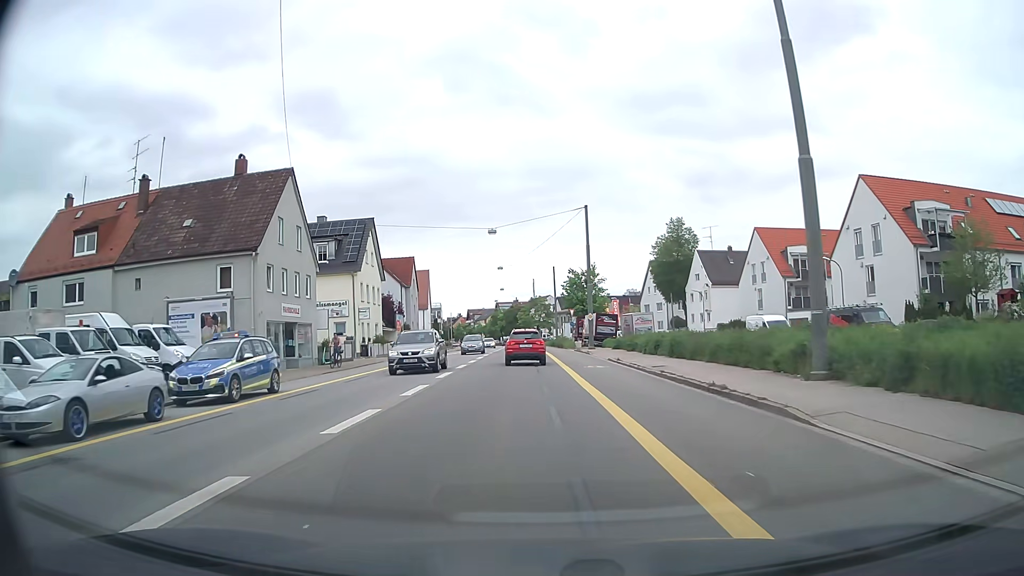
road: tertiary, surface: asphalt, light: Day
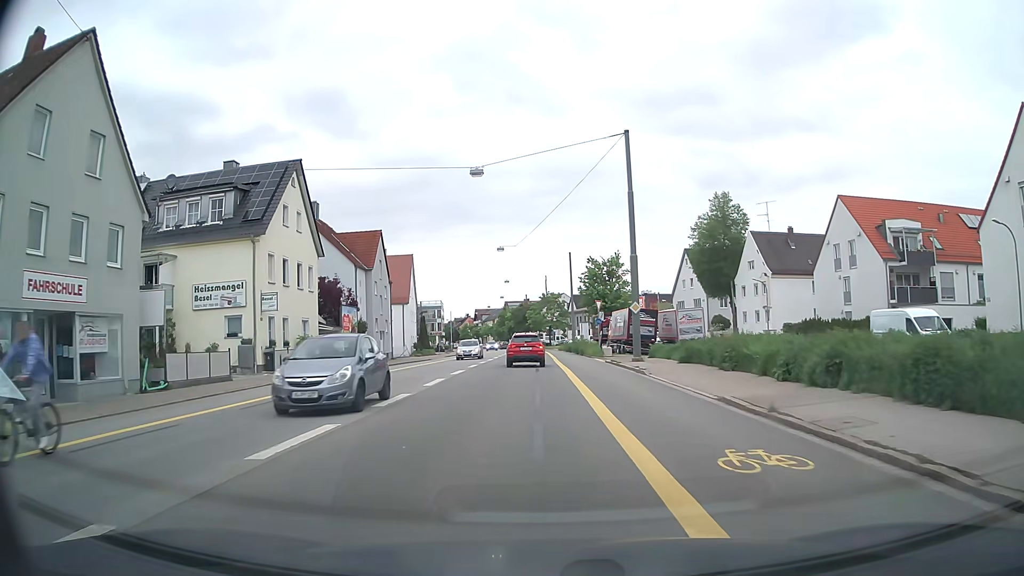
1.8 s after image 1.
(-0.1, +20.1) m; -1°
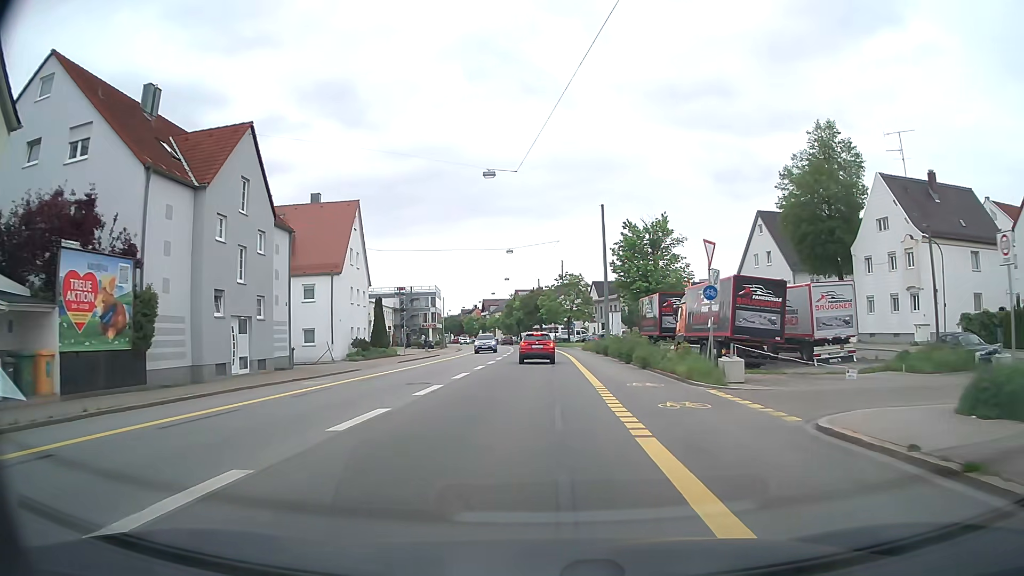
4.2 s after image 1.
(-0.4, +28.1) m; -1°
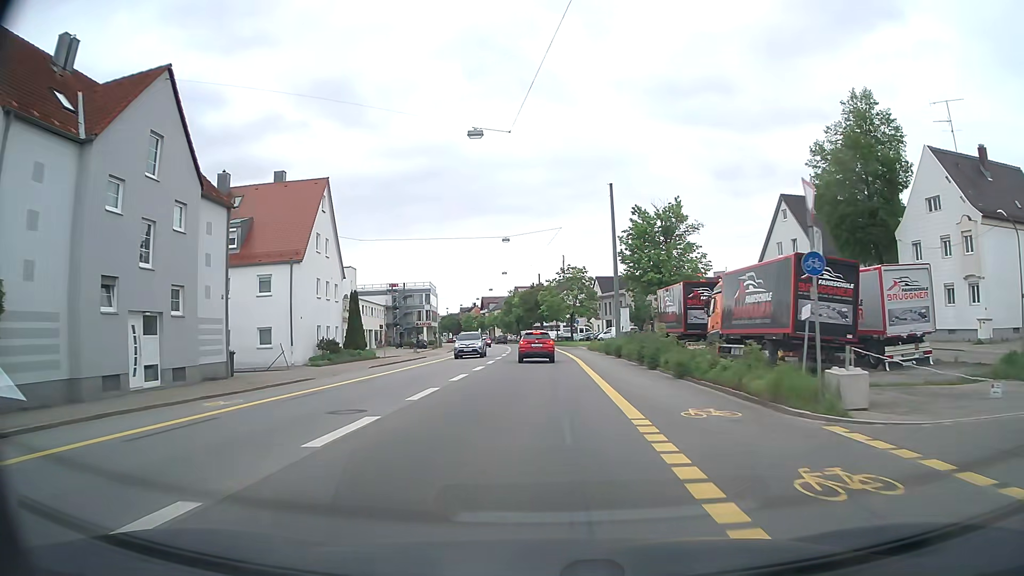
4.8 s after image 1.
(0.0, +7.3) m; 0°
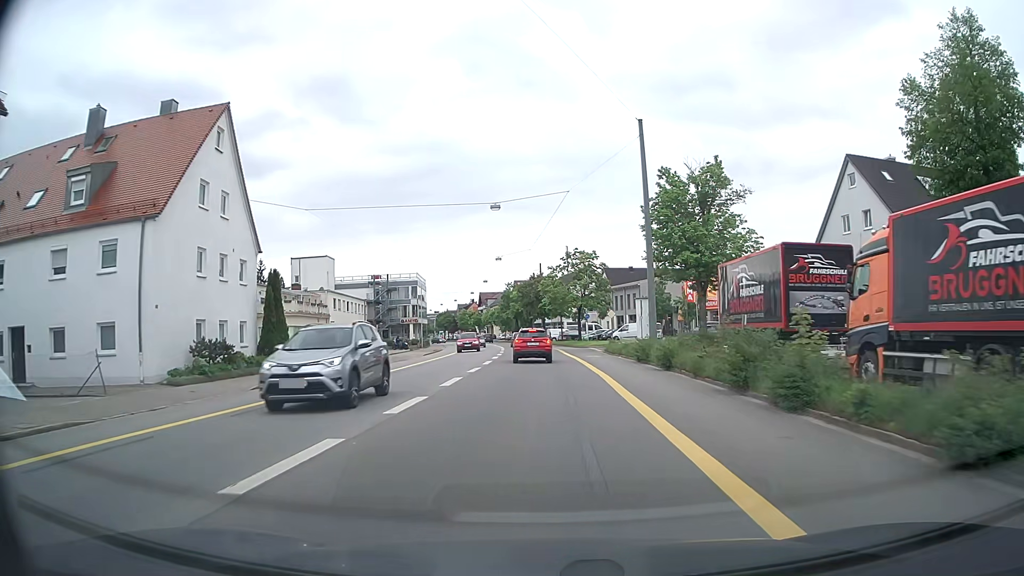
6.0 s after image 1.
(0.0, +14.6) m; 0°
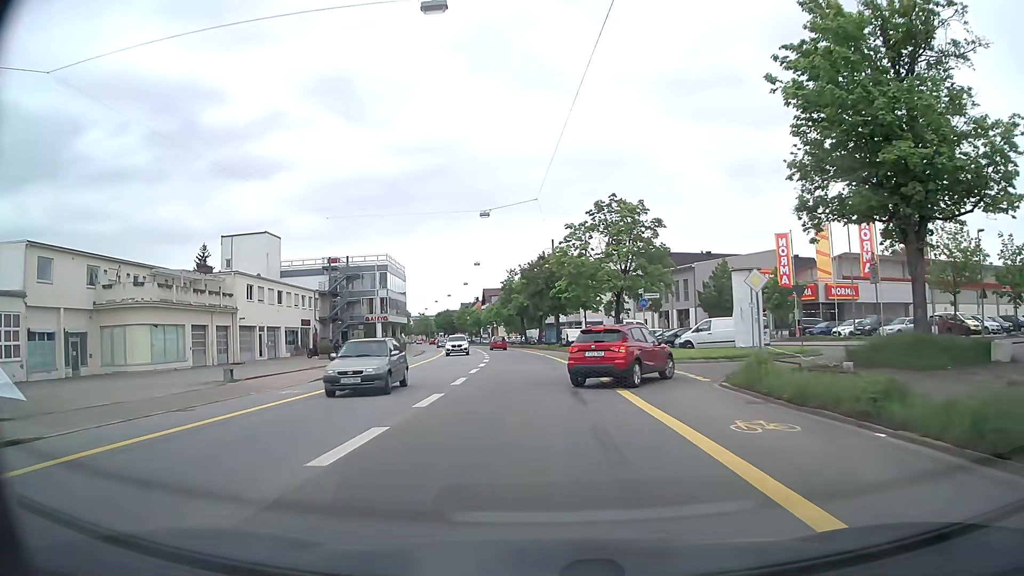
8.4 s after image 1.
(-0.4, +28.8) m; -1°
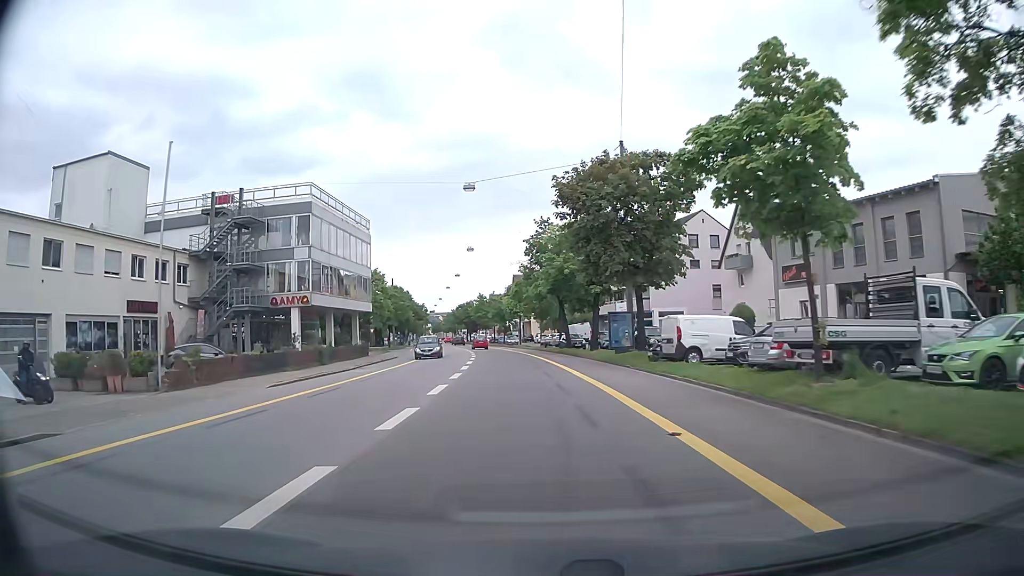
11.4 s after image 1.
(-1.2, +39.3) m; -3°
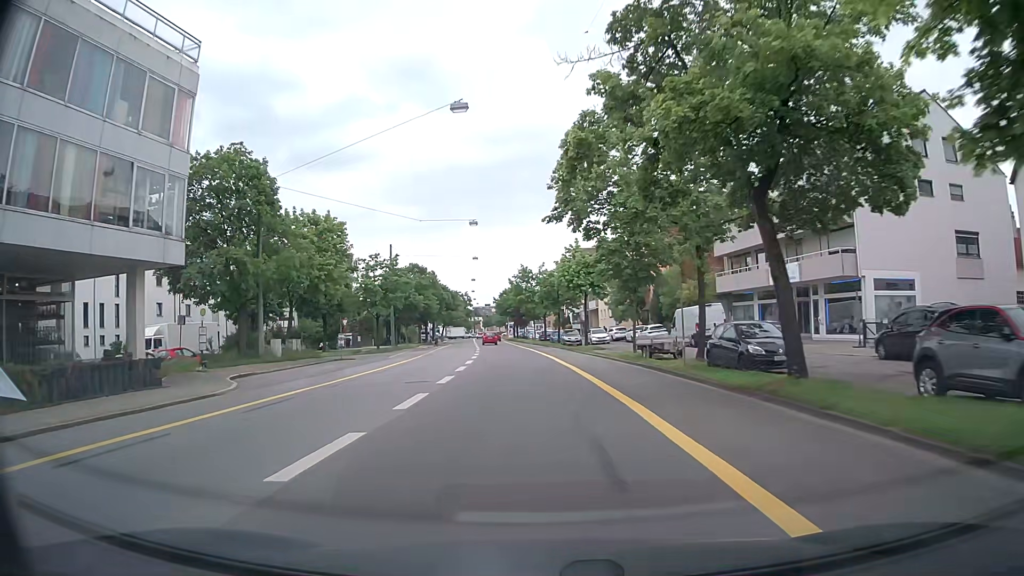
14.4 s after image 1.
(-1.6, +40.0) m; -5°
(0, +10) (0, +20) (-1, +30) (-1, +40) (-2, +50) (-3, +60) (-4, +70) (-5, +80) (-6, +90) (-6, +100) m
